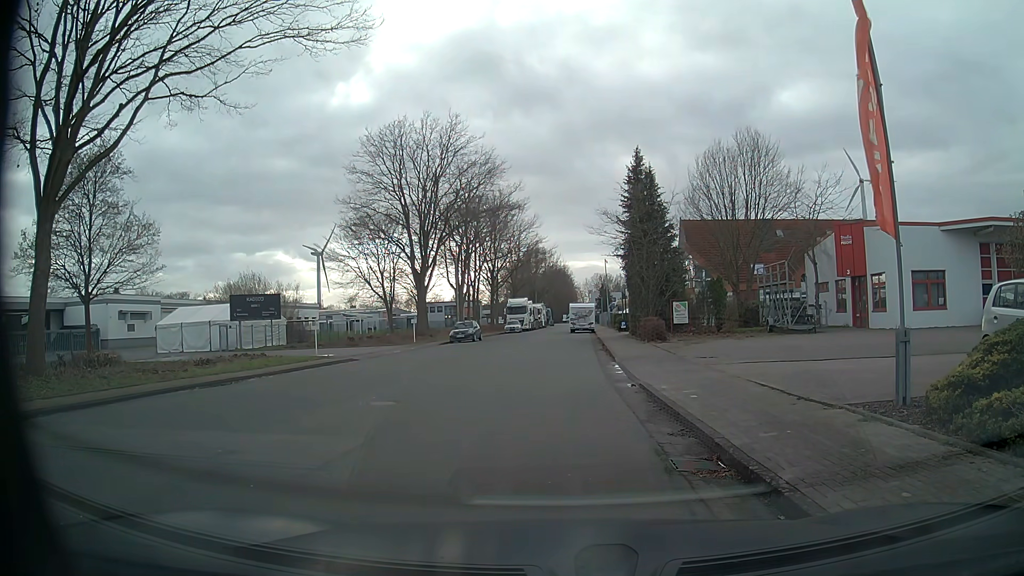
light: Day
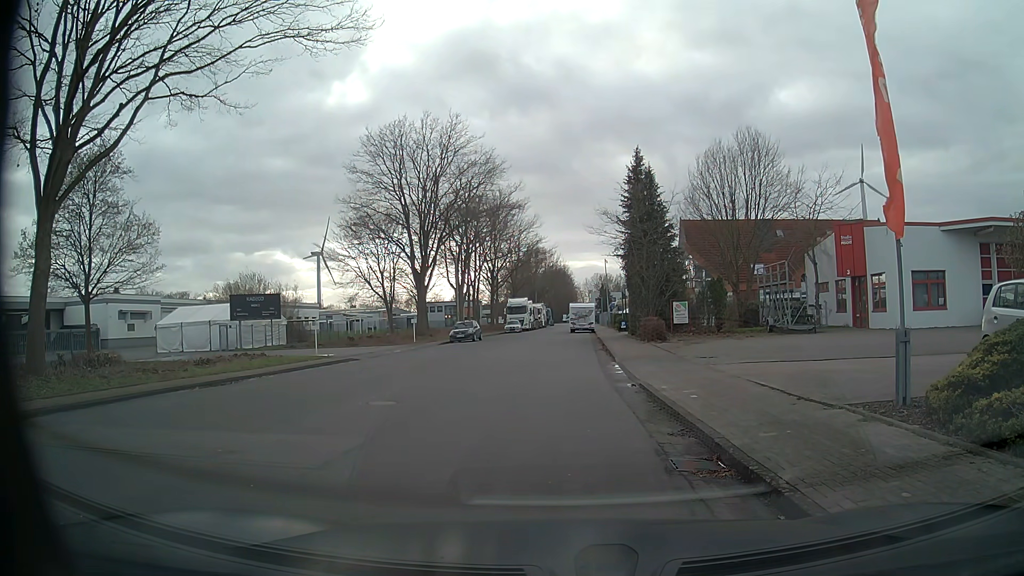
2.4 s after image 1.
(0.0, 0.0) m; 0°
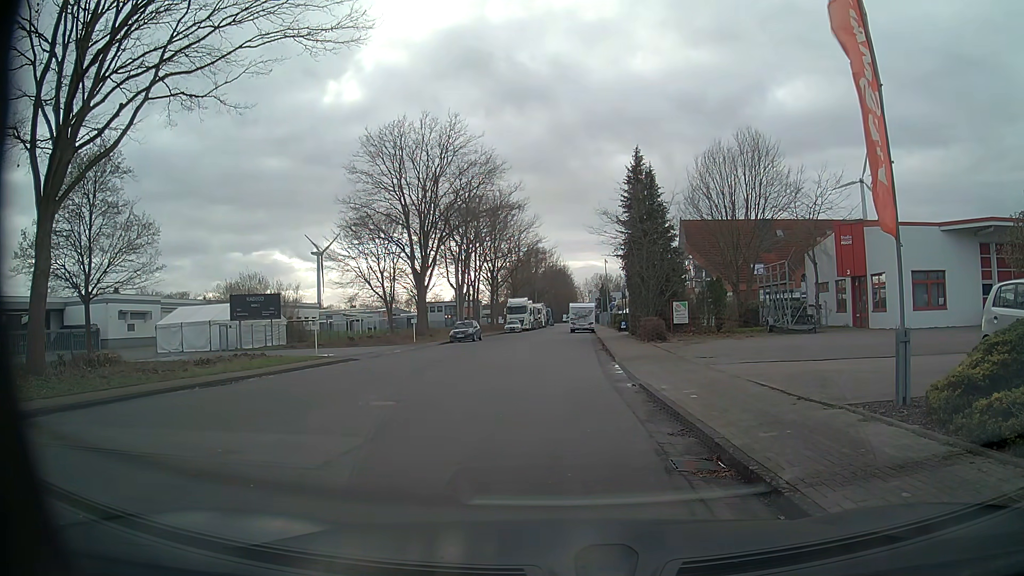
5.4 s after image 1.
(0.0, 0.0) m; 0°
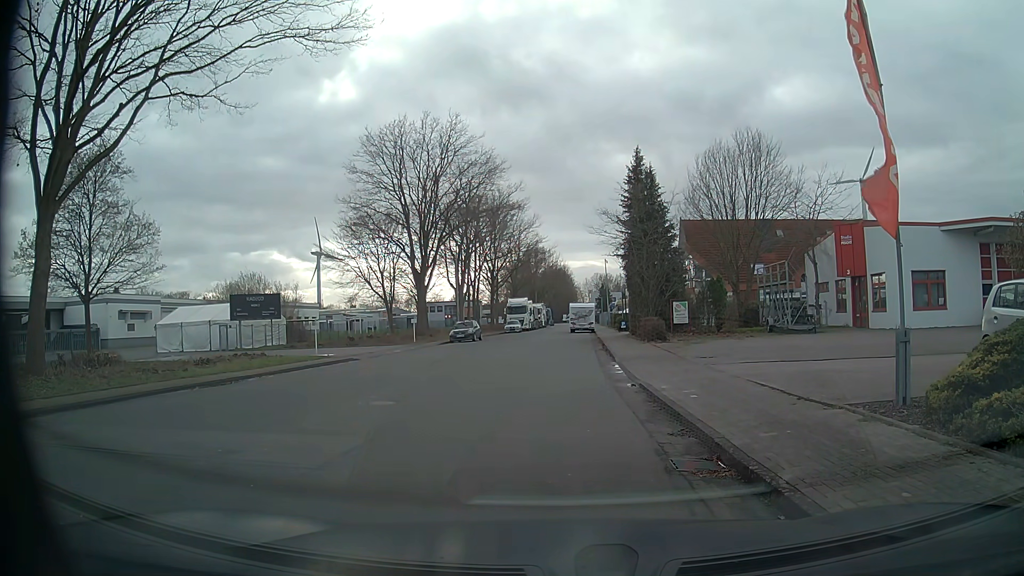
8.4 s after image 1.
(0.0, 0.0) m; 0°
